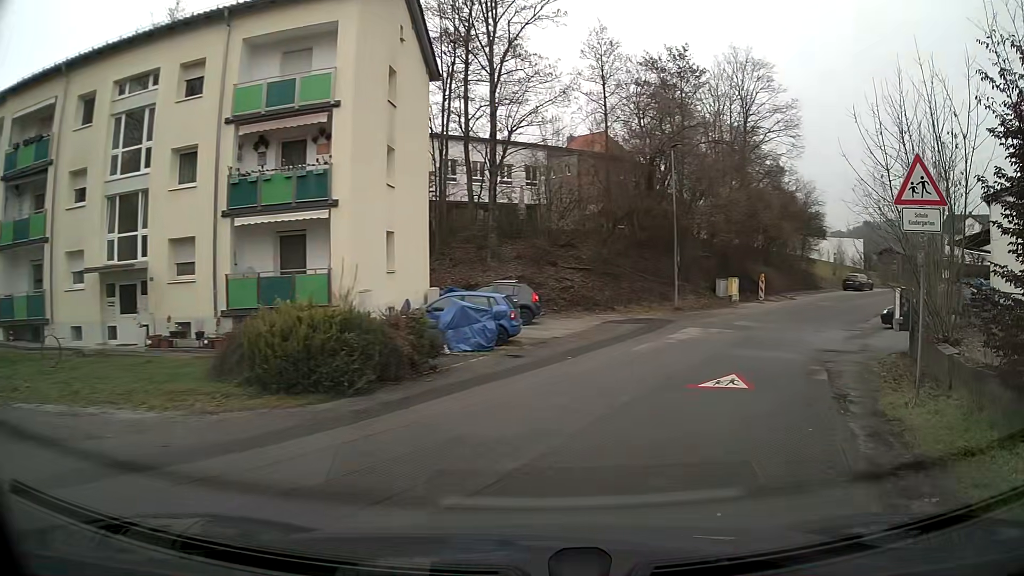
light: Day
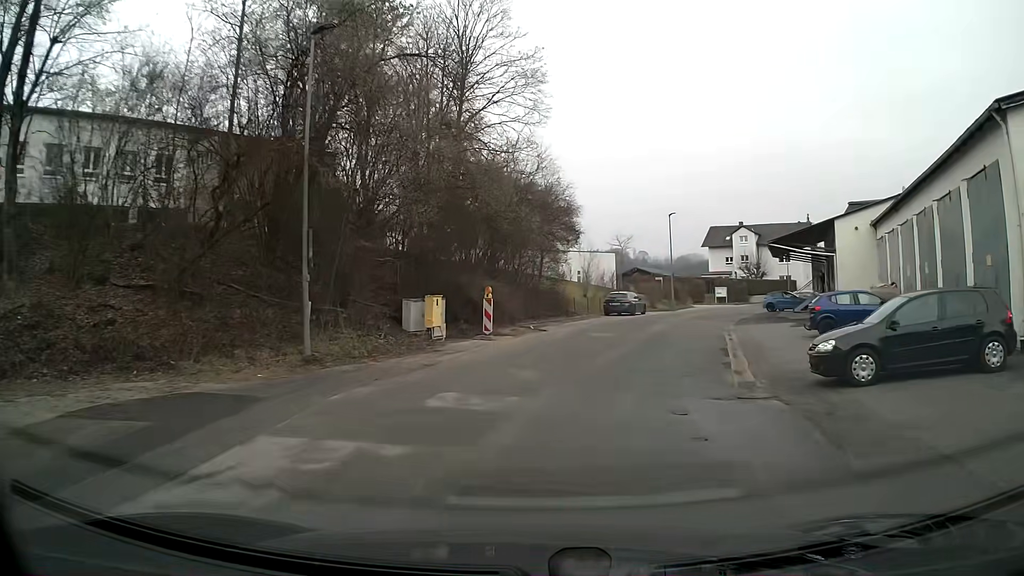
(+4.1, +17.2) m; +22°
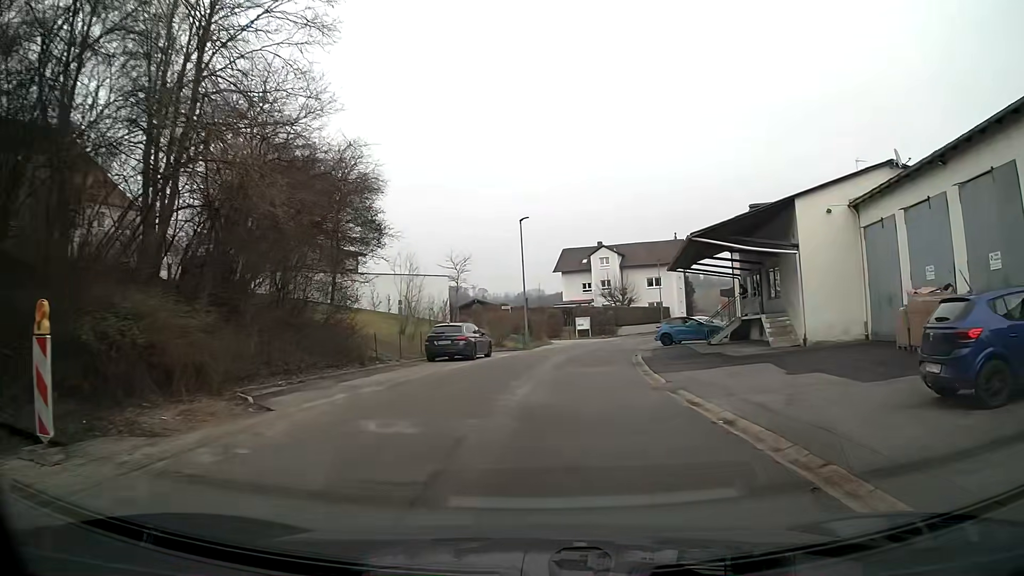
(+1.7, +15.0) m; +12°
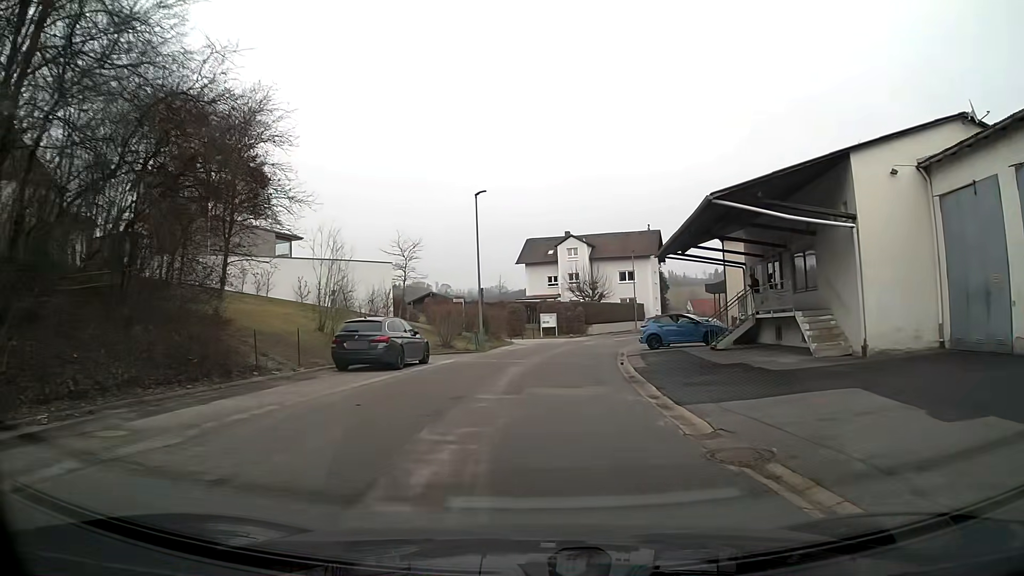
(+0.3, +7.5) m; +3°
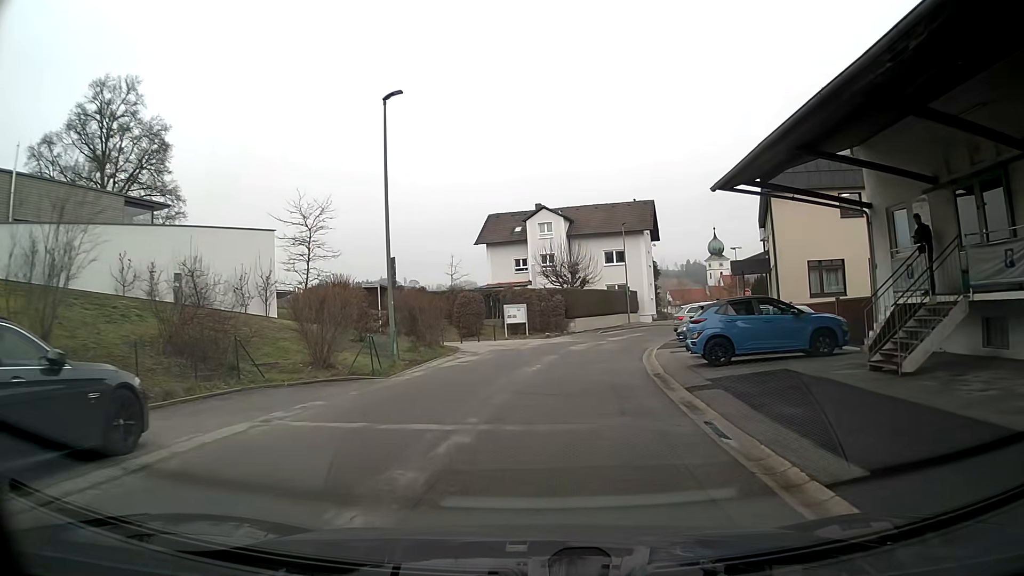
(+0.4, +15.4) m; +3°
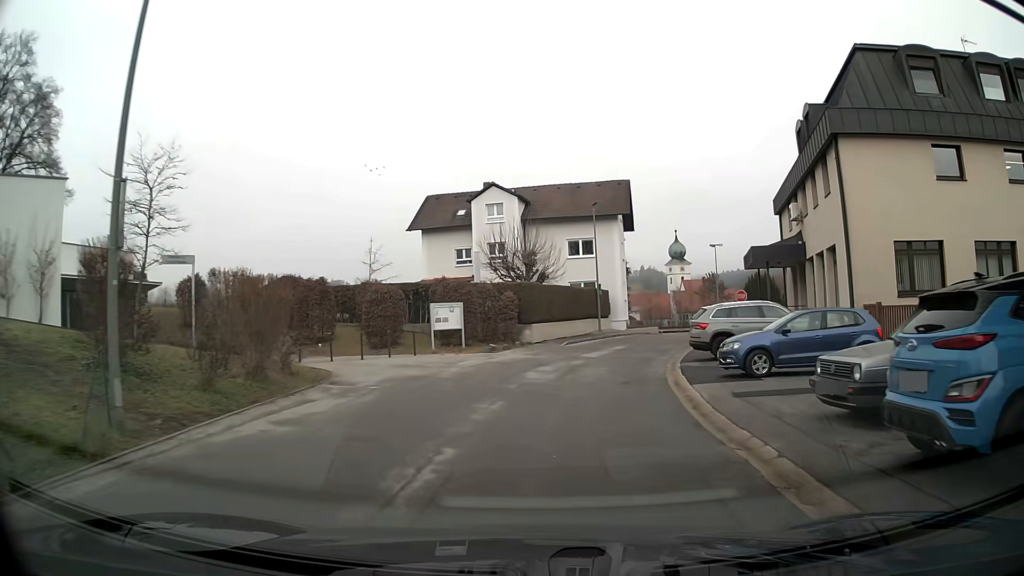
(+0.3, +11.9) m; +3°
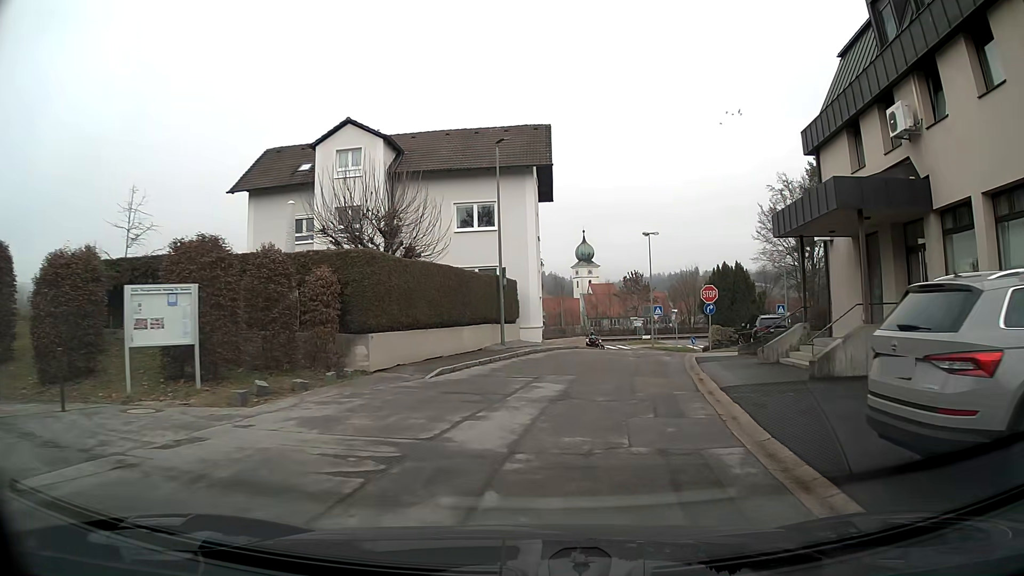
(+1.3, +16.1) m; +9°
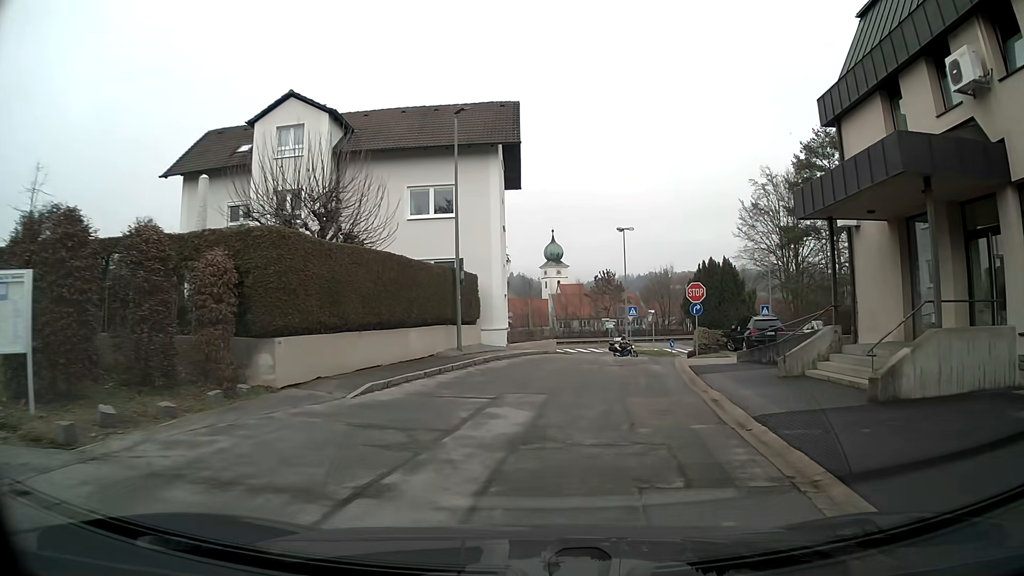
(+0.1, +4.0) m; +2°
